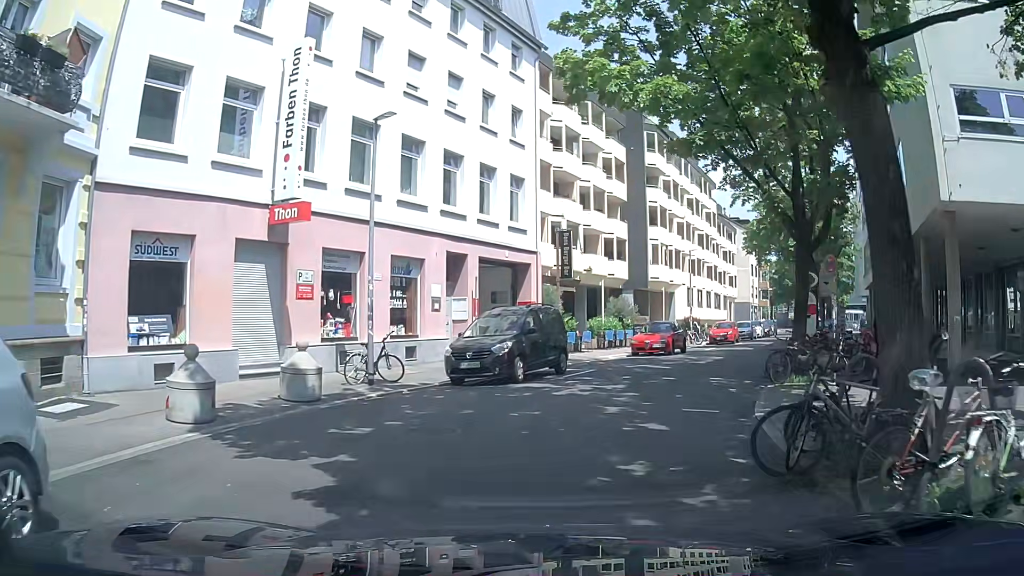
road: residential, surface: asphalt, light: Day
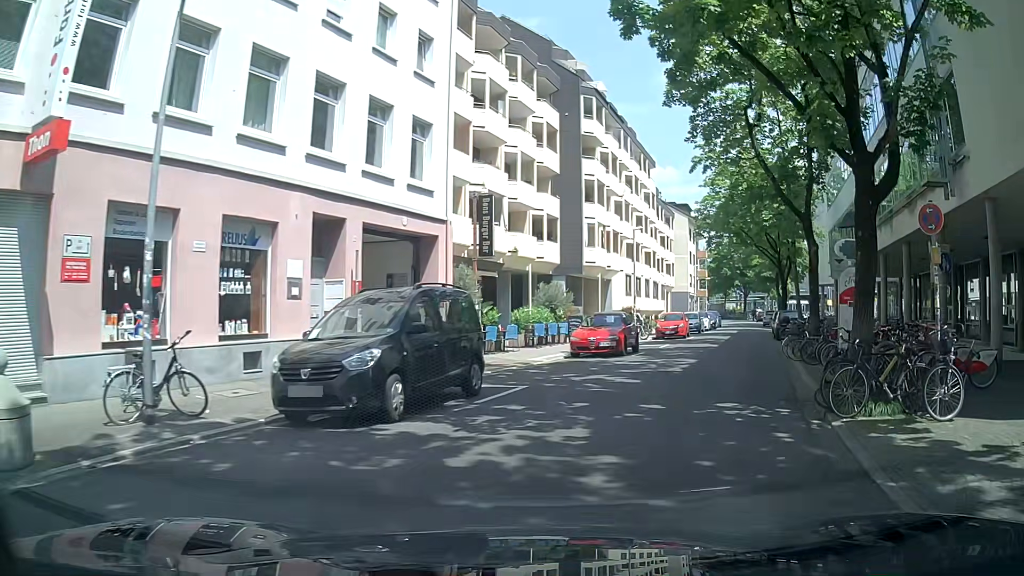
(+0.4, +6.6) m; +7°
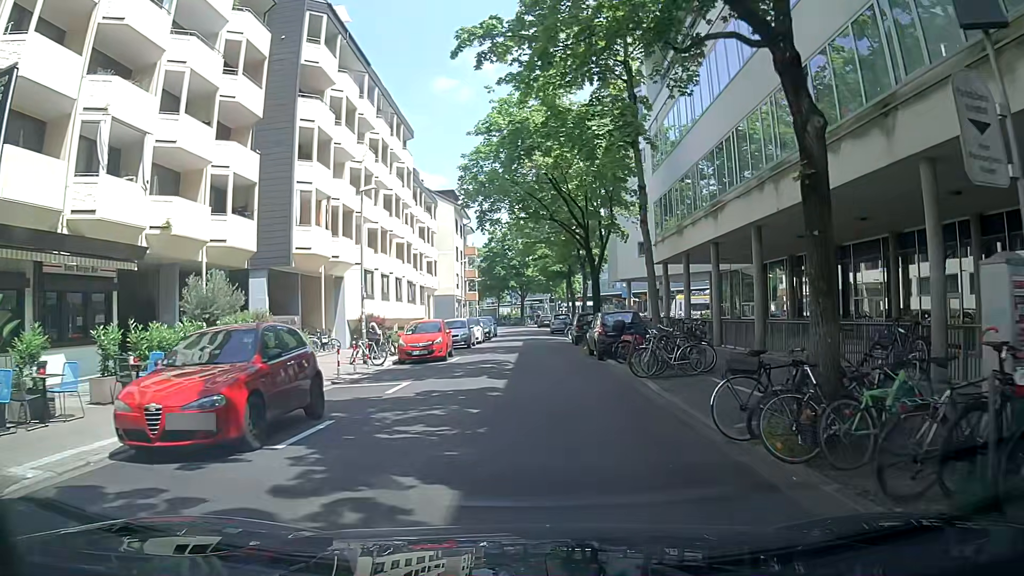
(+2.8, +13.8) m; +19°
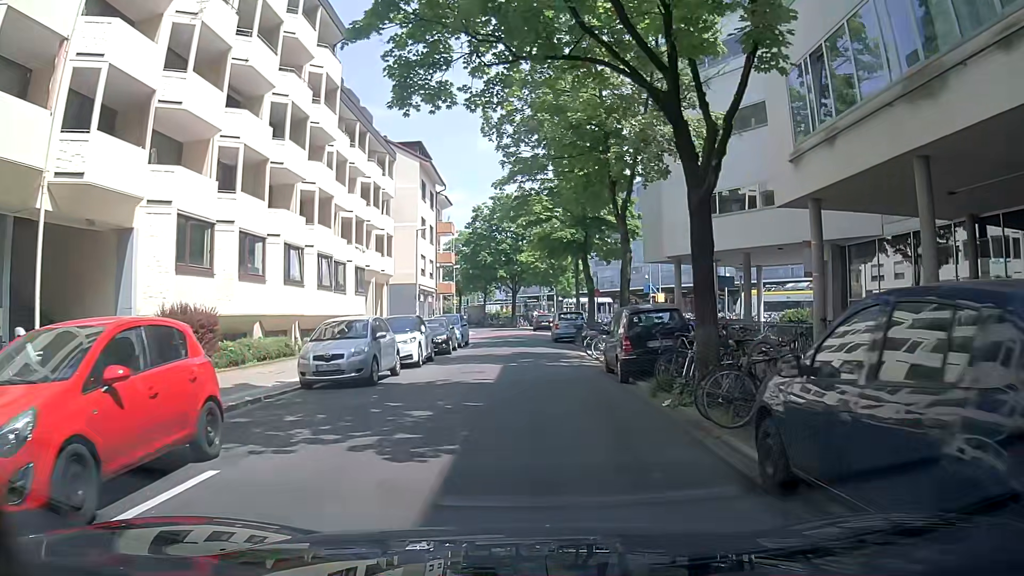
(+0.2, +19.4) m; 0°
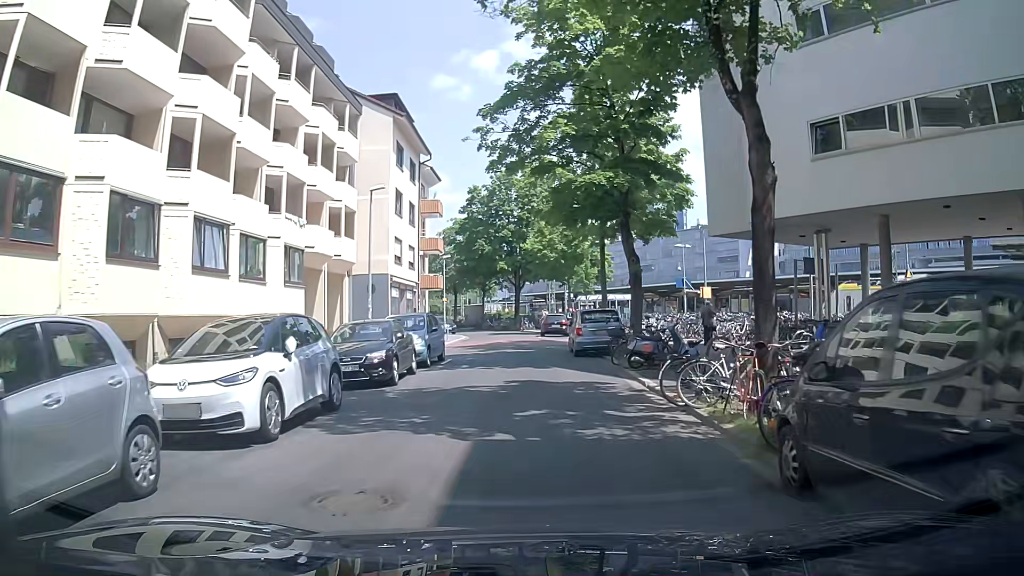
(+0.2, +11.8) m; -4°
